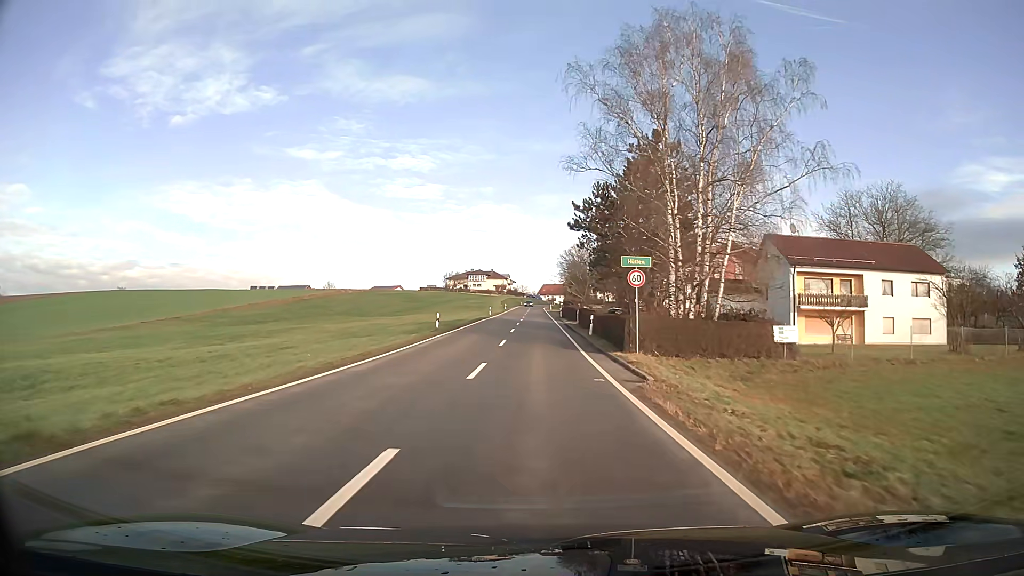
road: tertiary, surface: asphalt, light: Day
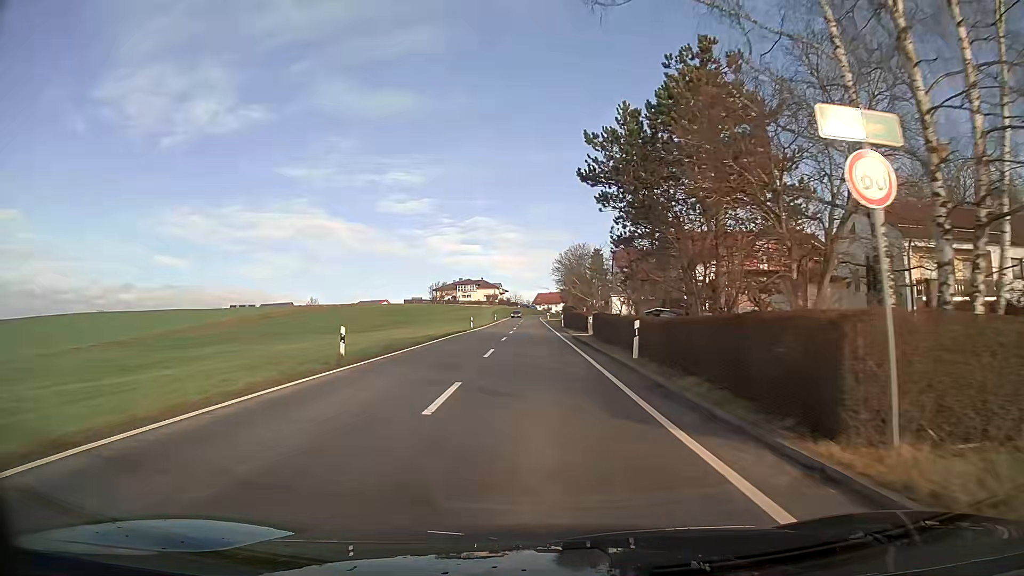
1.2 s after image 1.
(0.0, +17.3) m; 0°
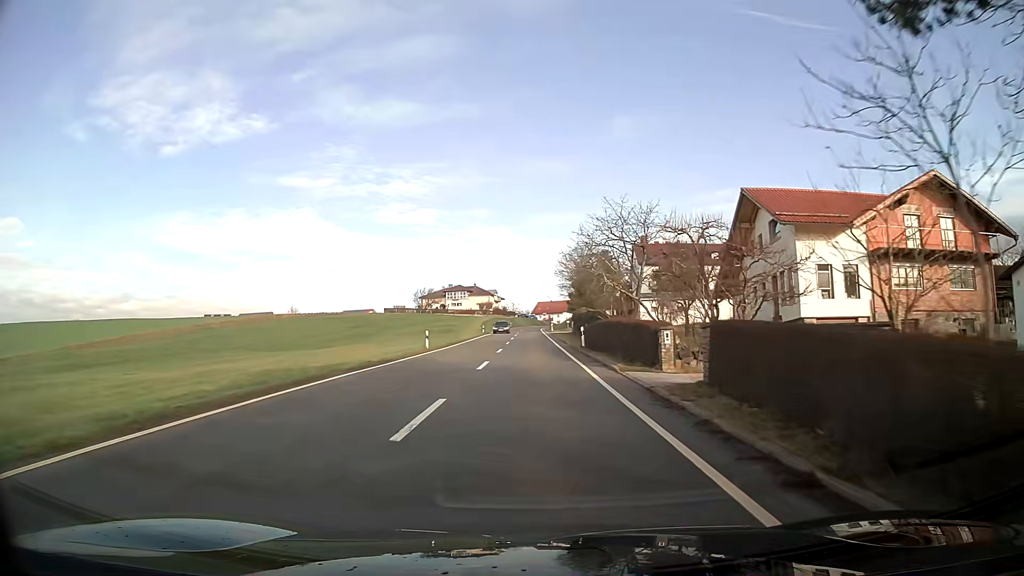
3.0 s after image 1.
(0.0, +25.5) m; 0°
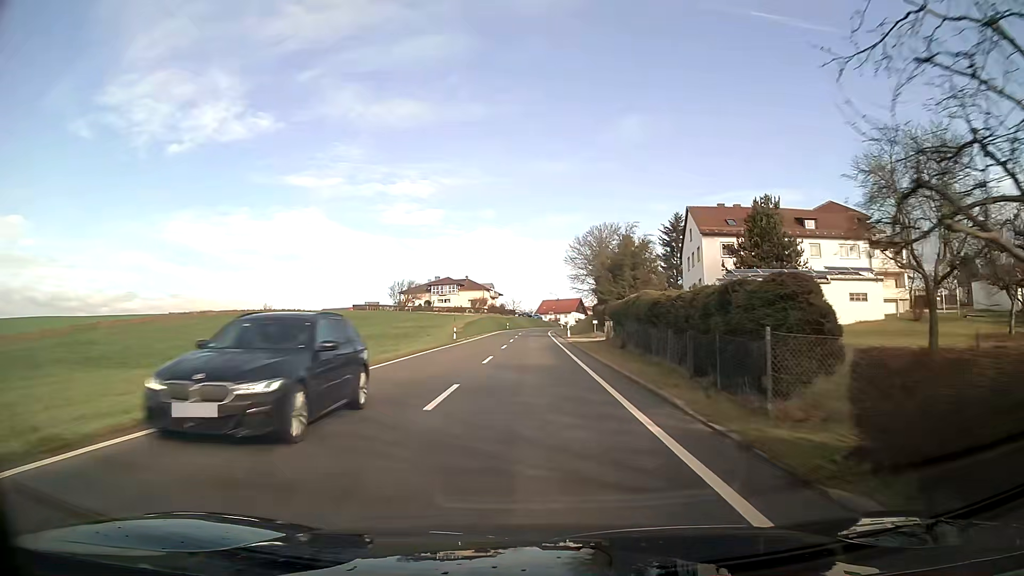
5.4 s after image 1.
(-0.1, +33.2) m; 0°
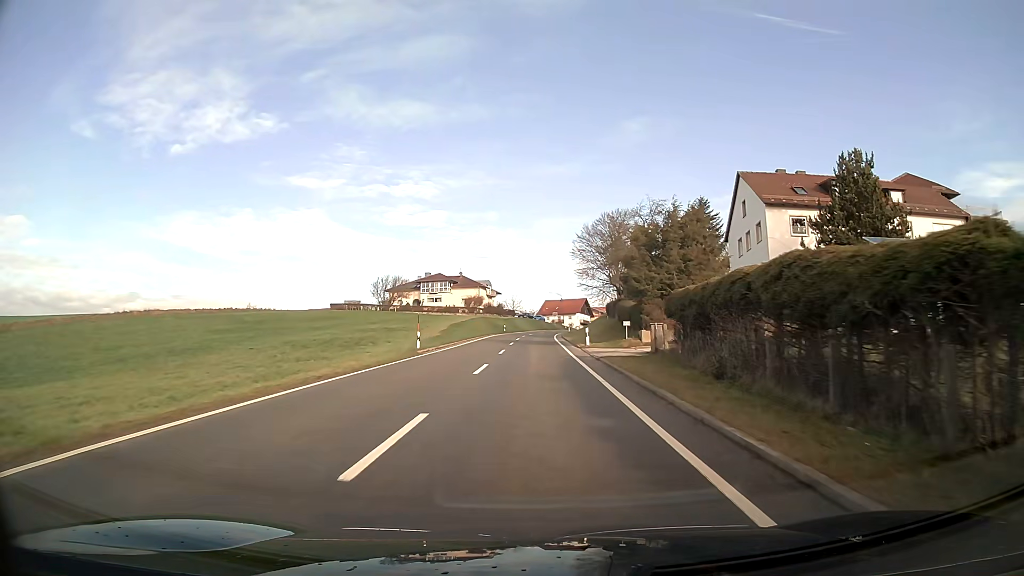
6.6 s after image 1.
(0.0, +16.6) m; 0°
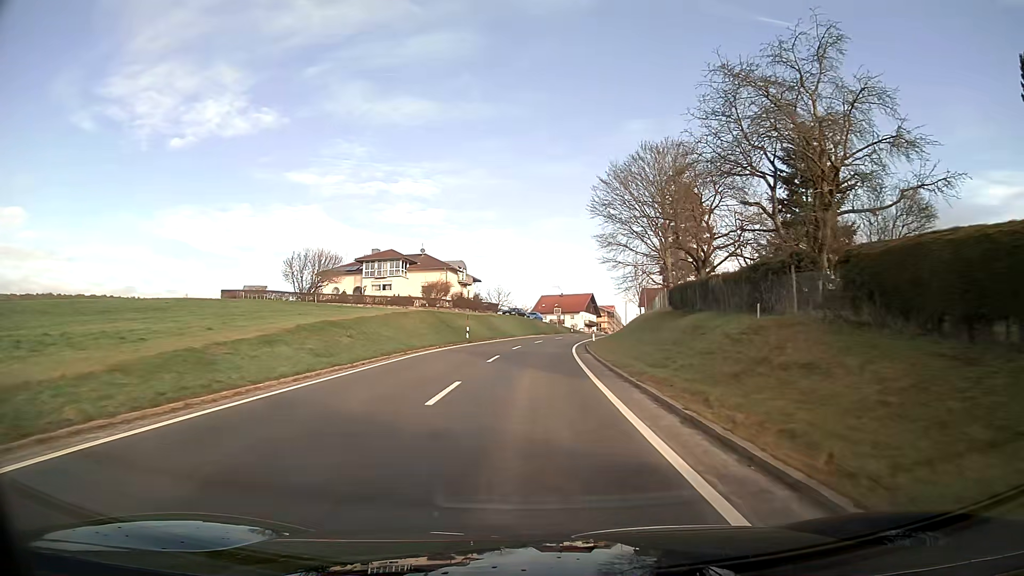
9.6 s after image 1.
(+0.2, +42.6) m; +1°
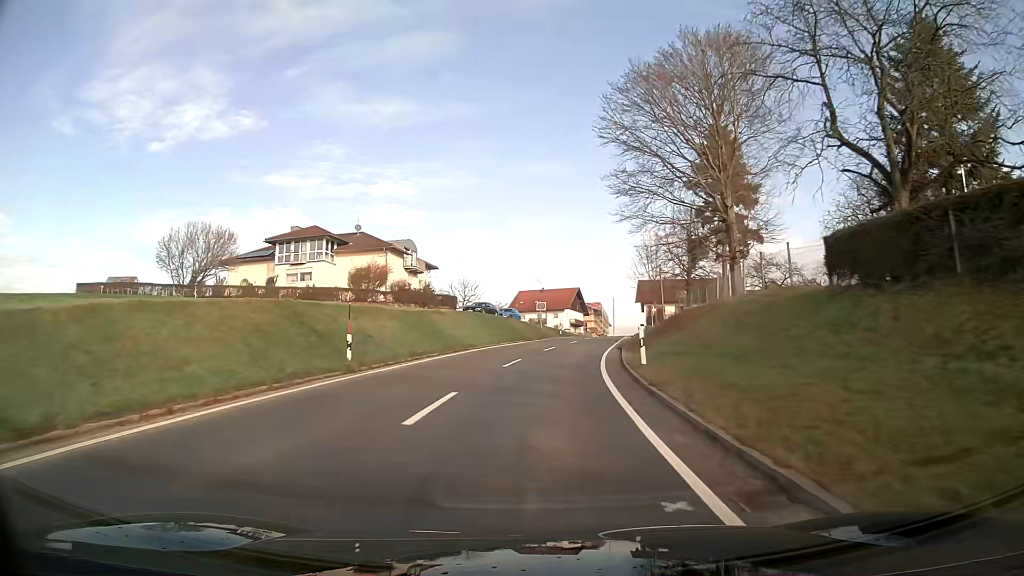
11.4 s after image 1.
(+0.4, +25.9) m; +2°
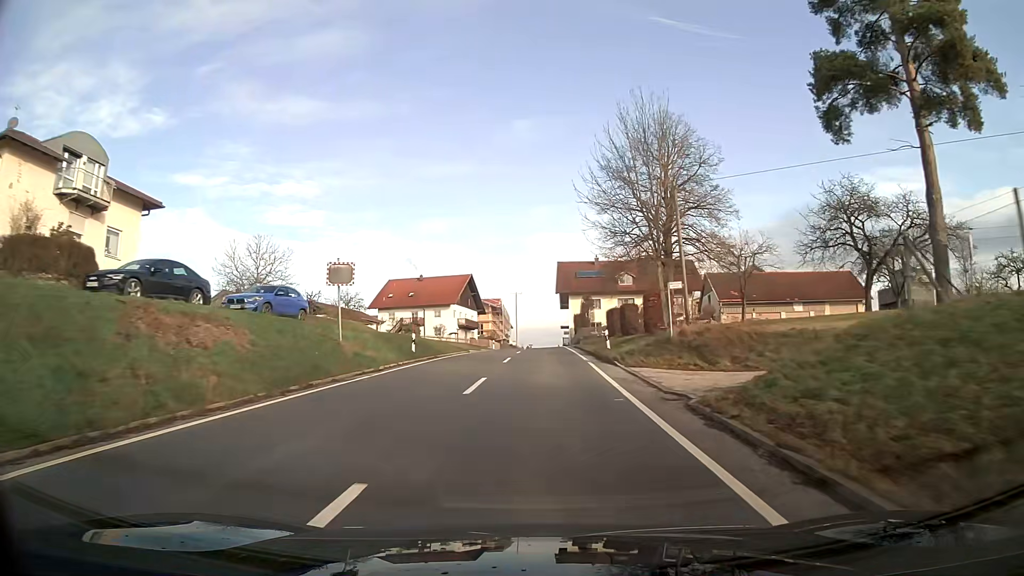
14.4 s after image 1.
(+3.4, +43.3) m; +8°
